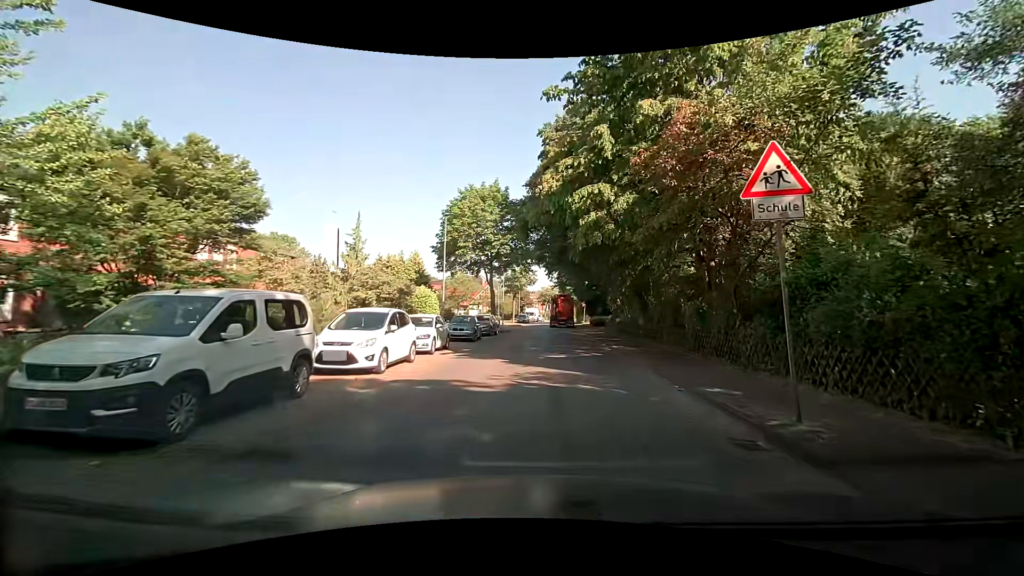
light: Day
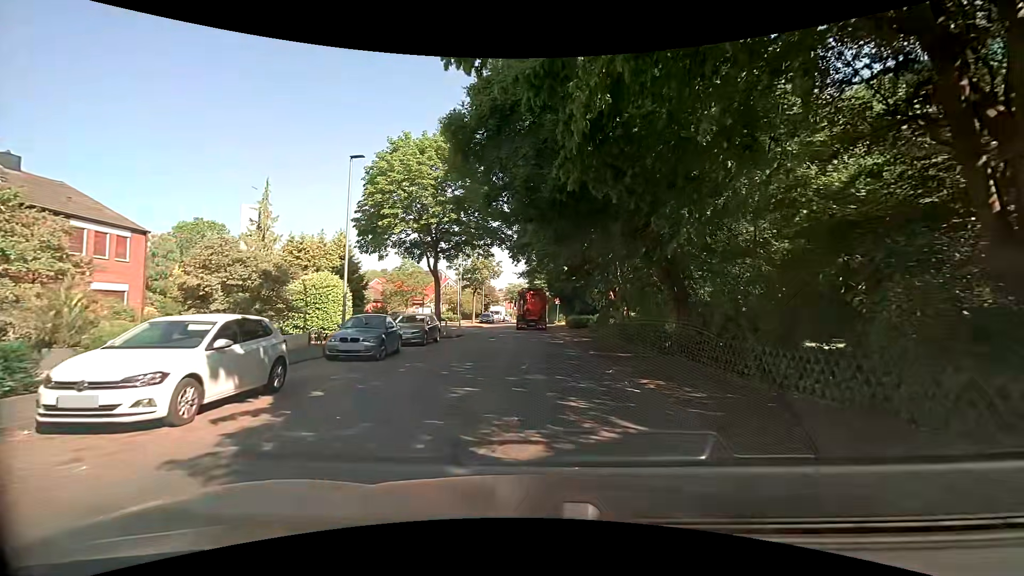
(+0.3, +11.5) m; +3°
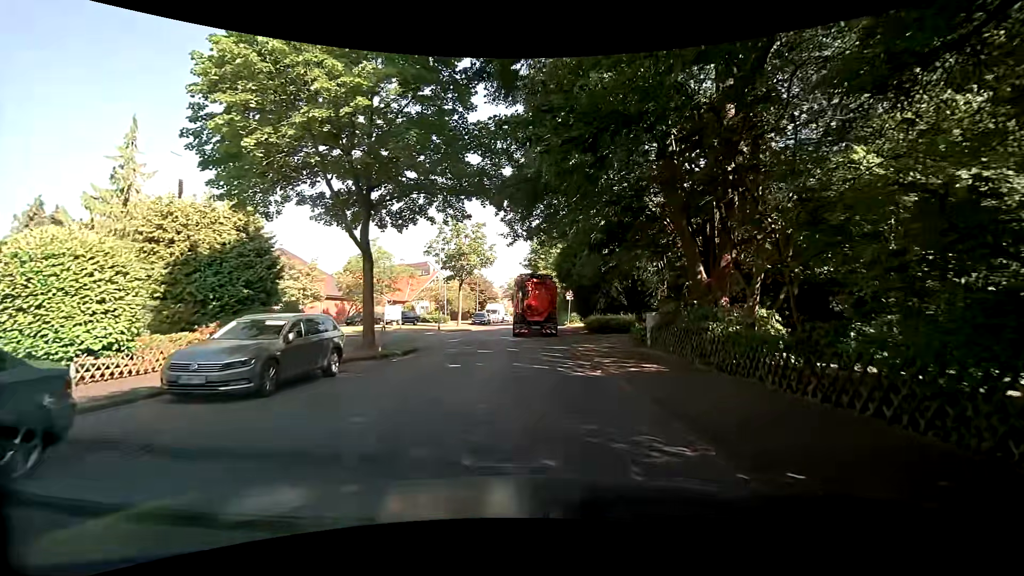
(-0.1, +13.6) m; -1°
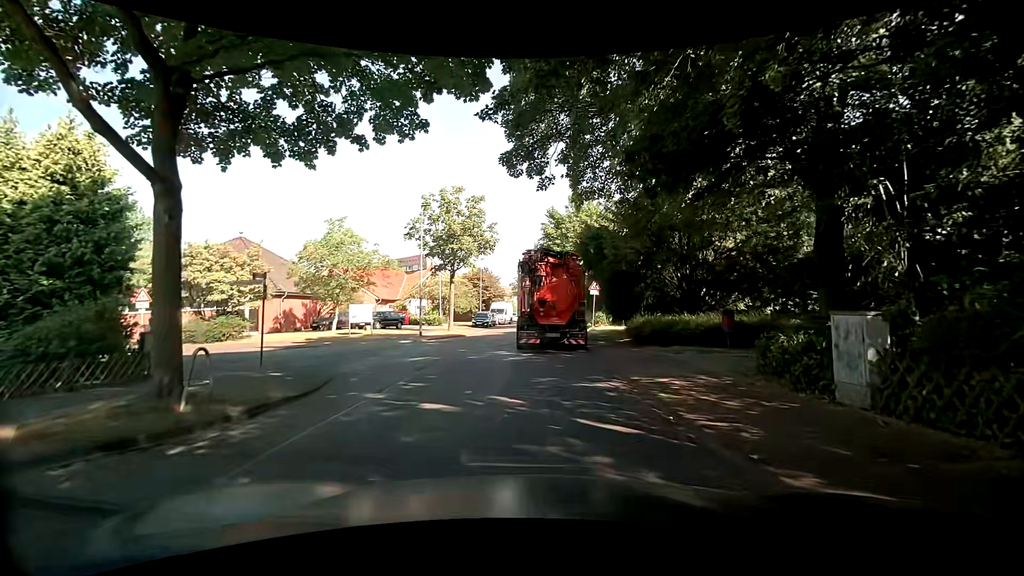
(+0.1, +10.3) m; +1°
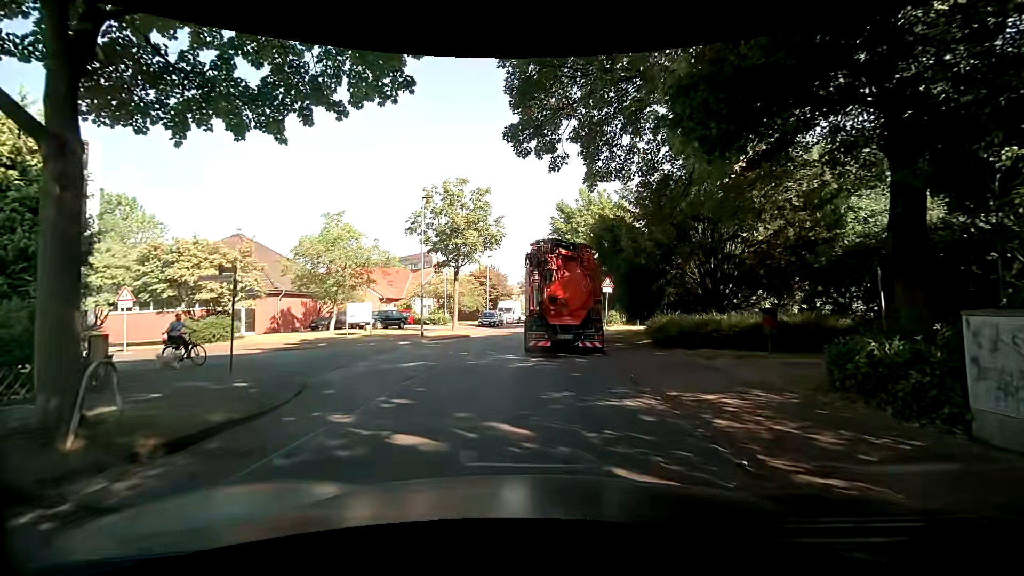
(-0.1, +2.0) m; -3°
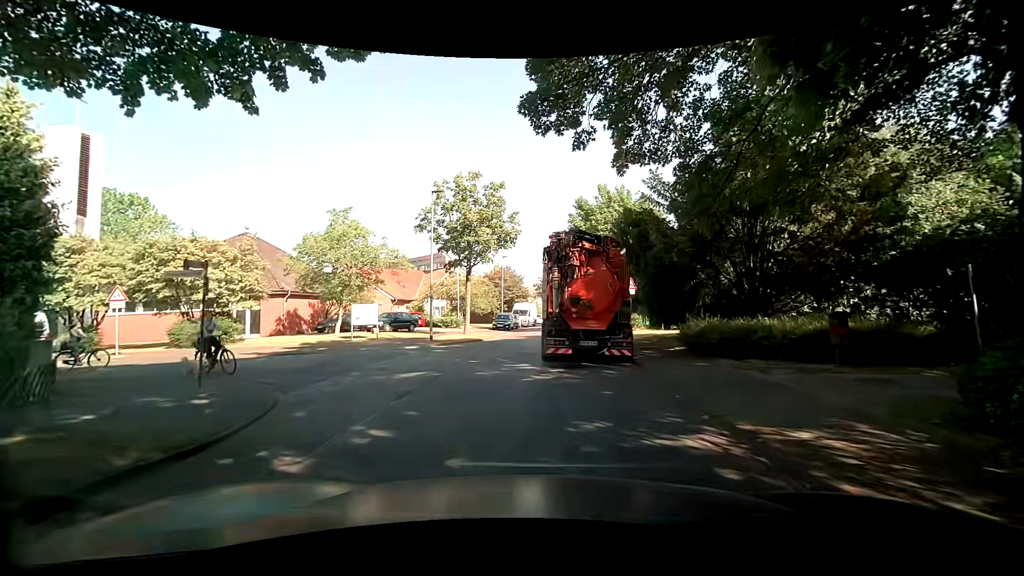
(0.0, +2.0) m; 0°
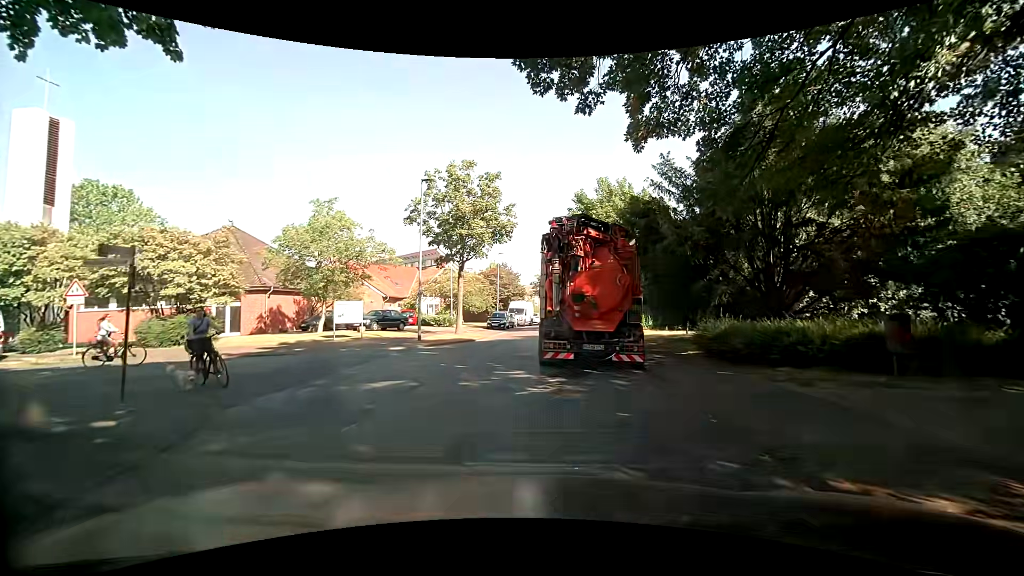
(0.0, +1.9) m; +1°
